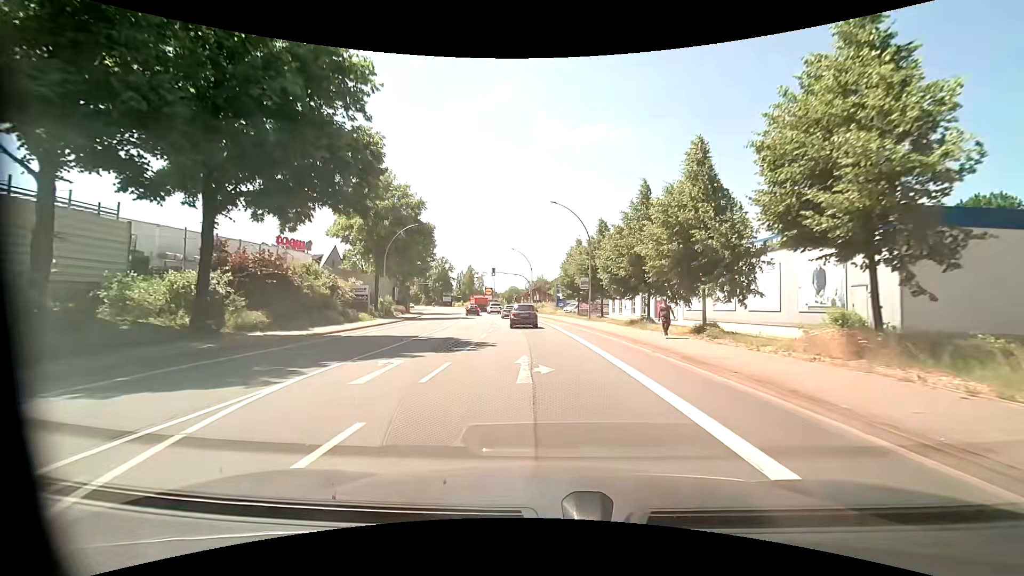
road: primary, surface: asphalt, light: Day
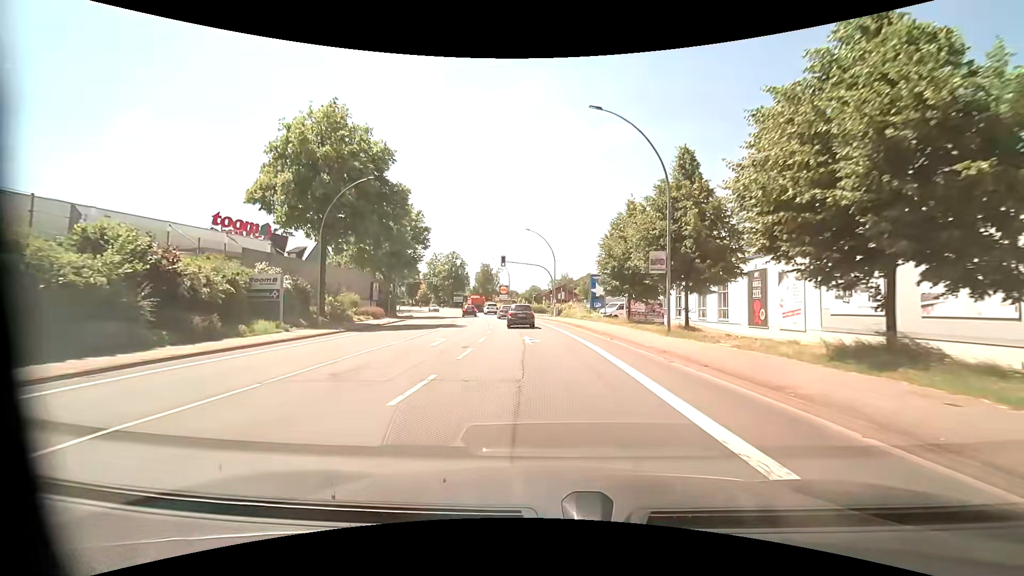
(-0.3, +20.1) m; -3°
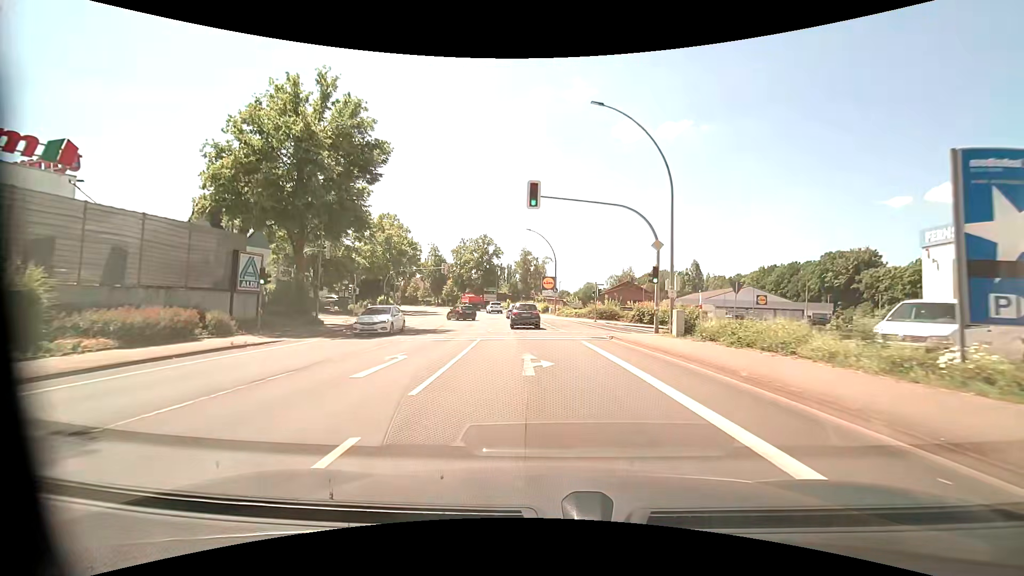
(-1.7, +35.3) m; -6°
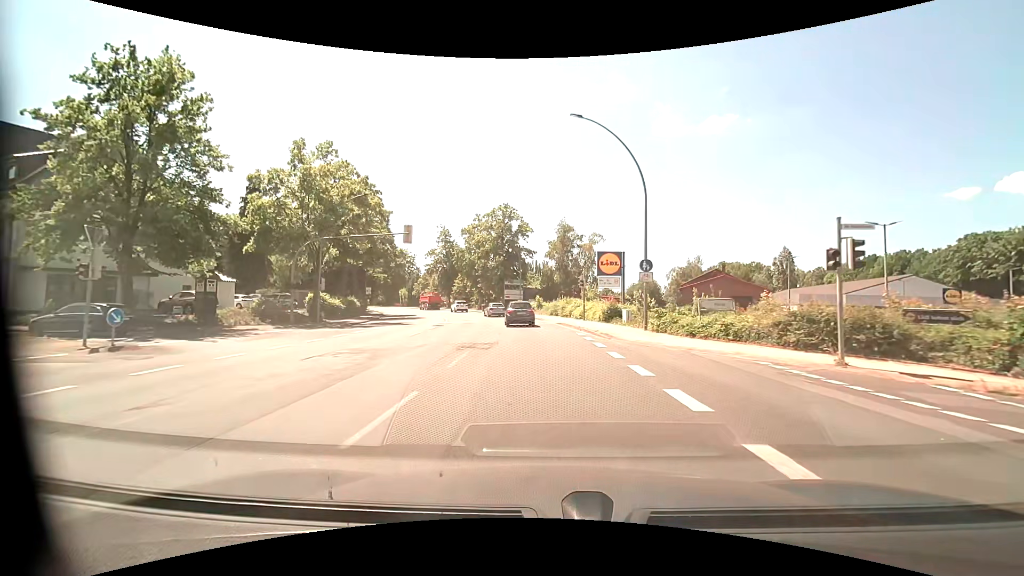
(-1.5, +33.8) m; -4°
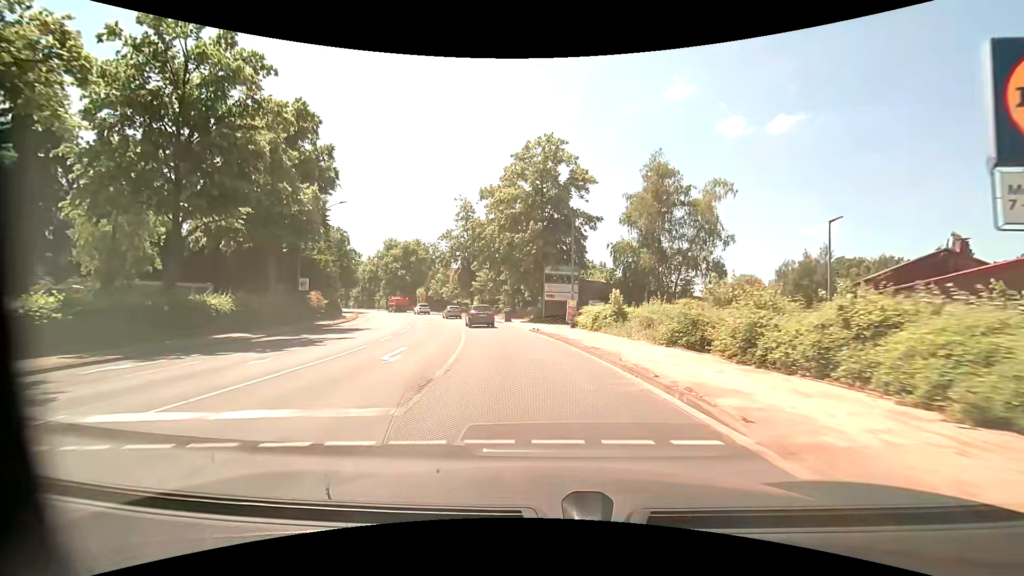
(-1.3, +32.1) m; -6°
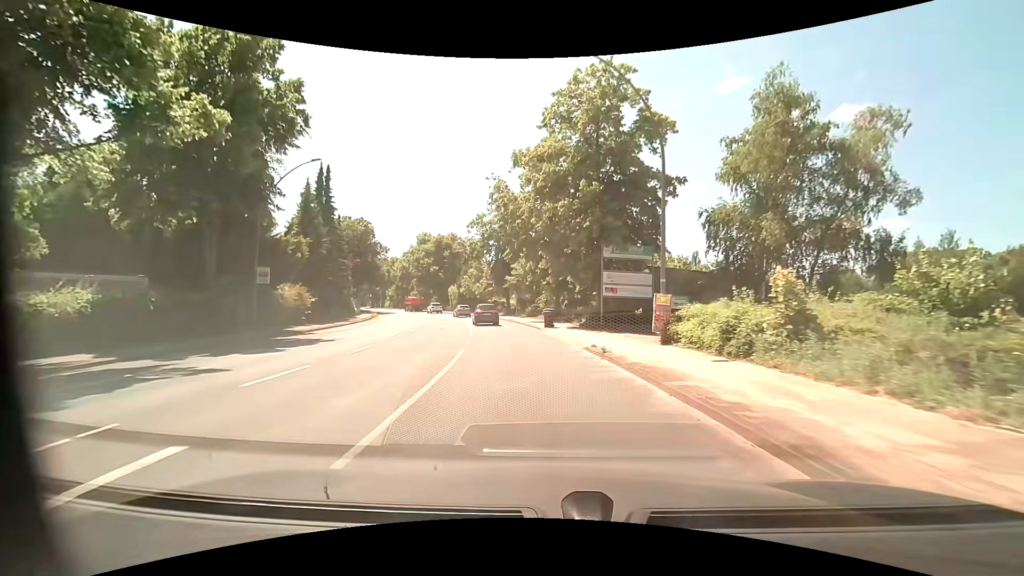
(-0.5, +12.6) m; -5°
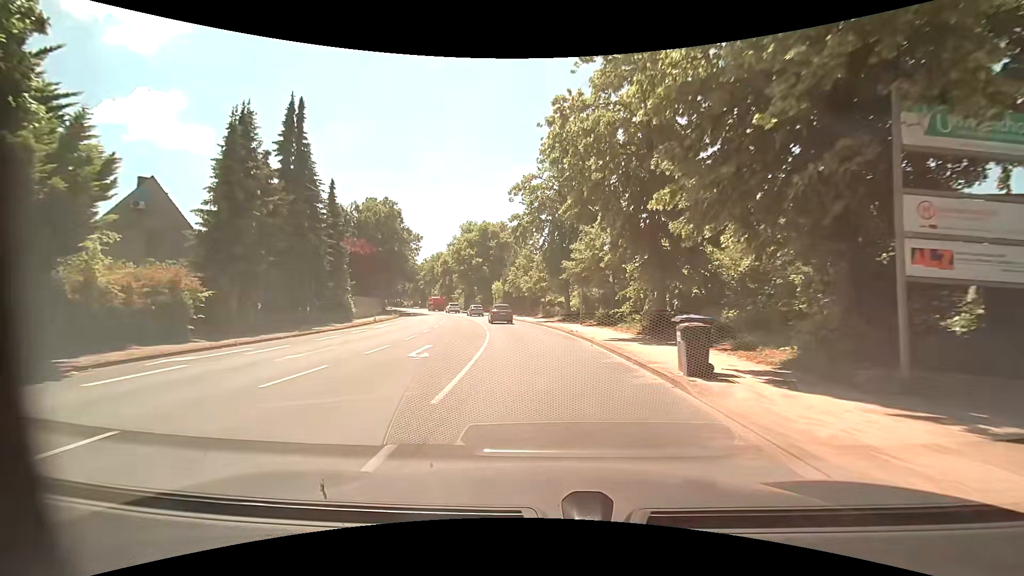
(-1.3, +18.9) m; -7°
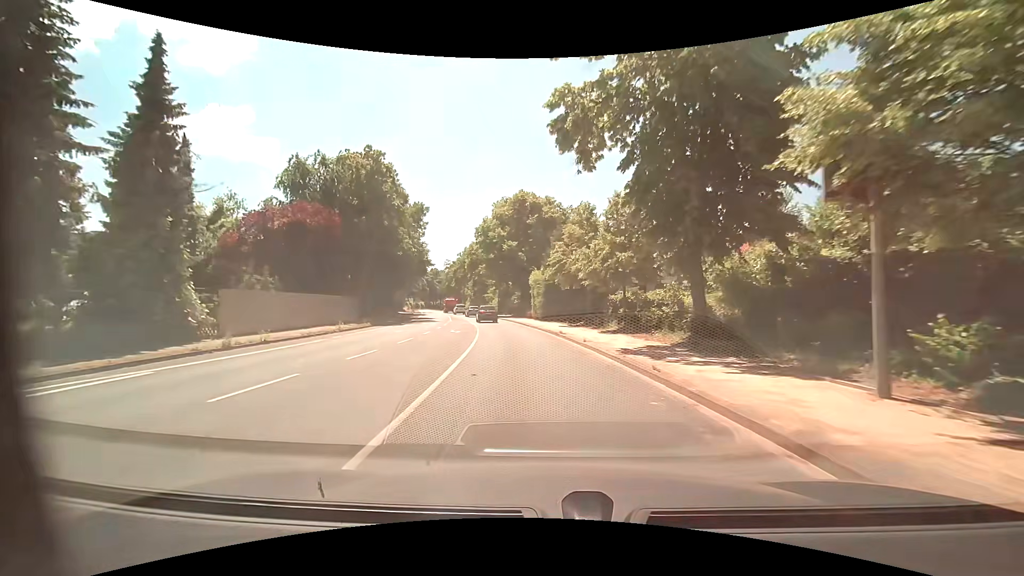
(-1.1, +25.9) m; -6°
(0, +10) (-1, +20) (-2, +30) (-4, +40) (-6, +50) (-8, +59) (-10, +69) (-13, +79) (-15, +88) (-18, +98) m
